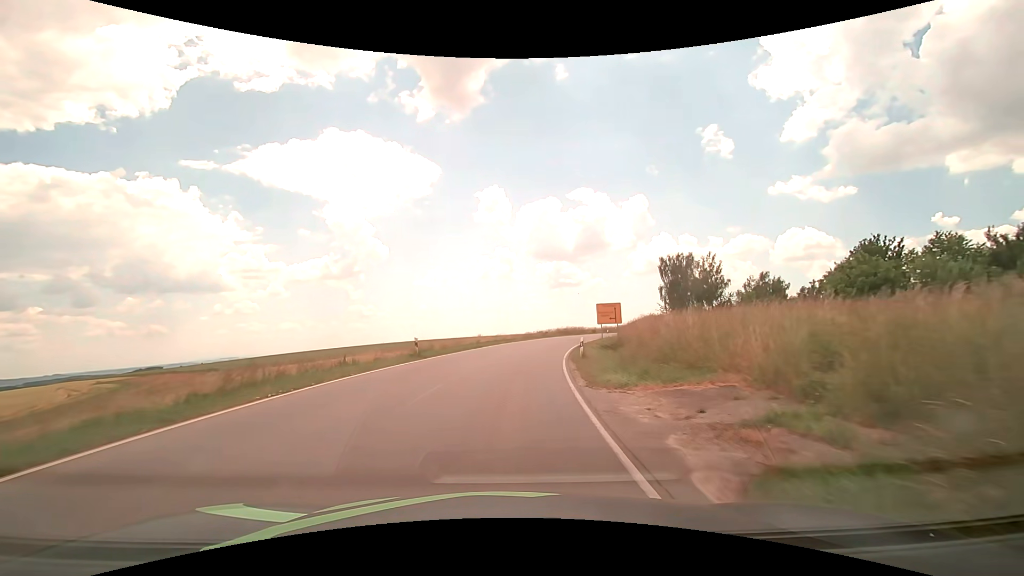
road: tertiary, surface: asphalt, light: Day
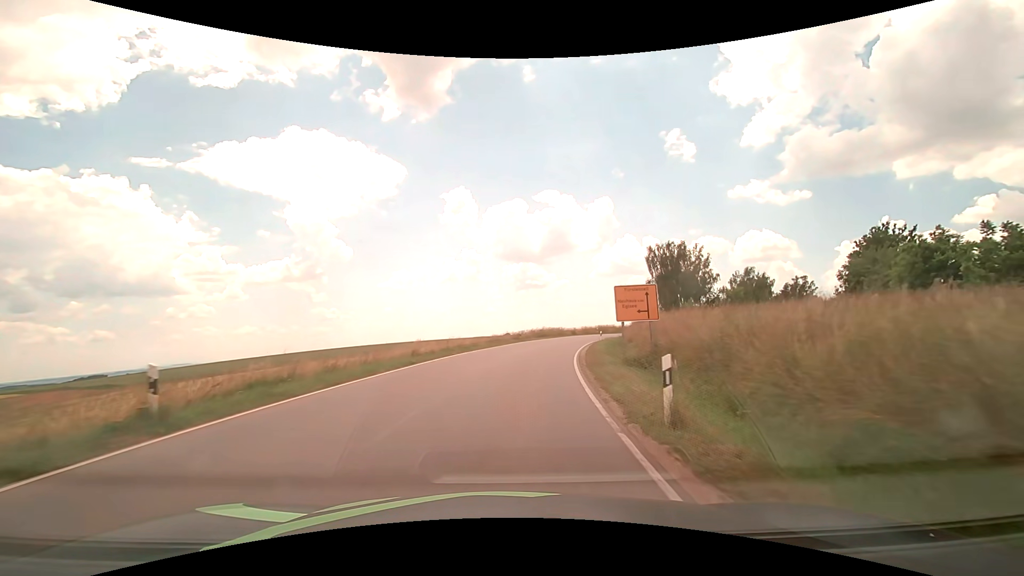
(+0.5, +15.9) m; +4°
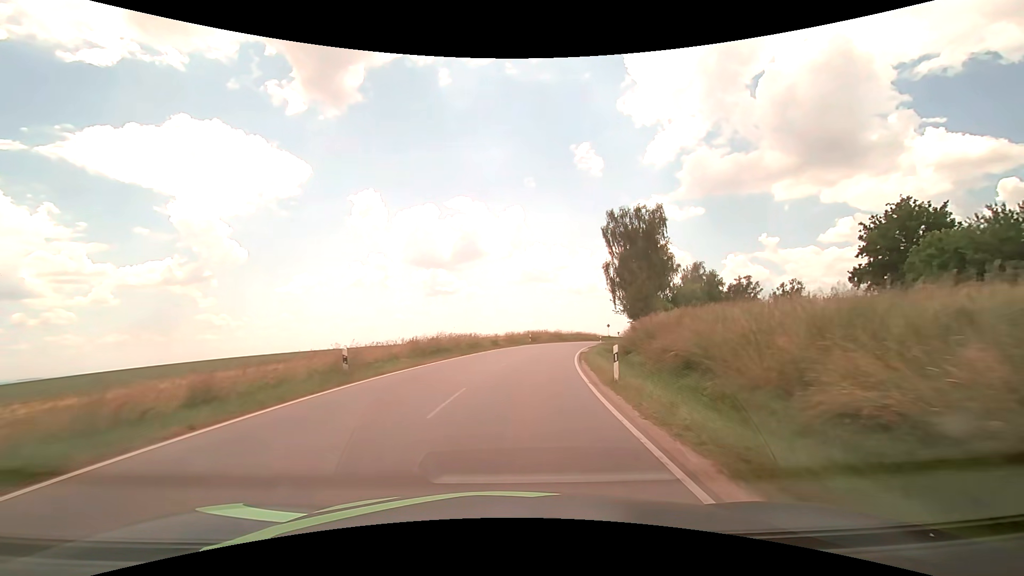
(+3.0, +33.5) m; +10°
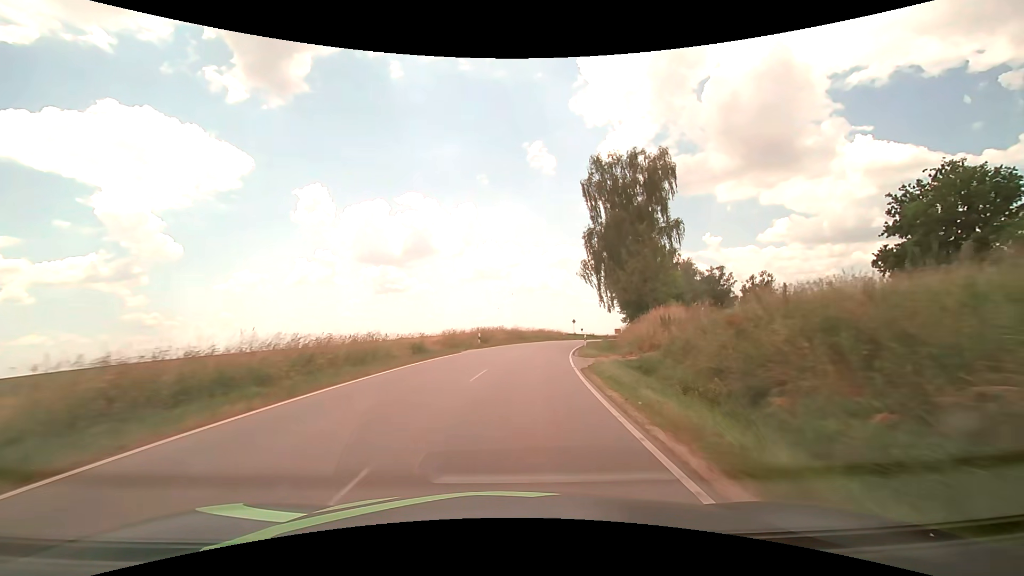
(+0.9, +18.6) m; +6°
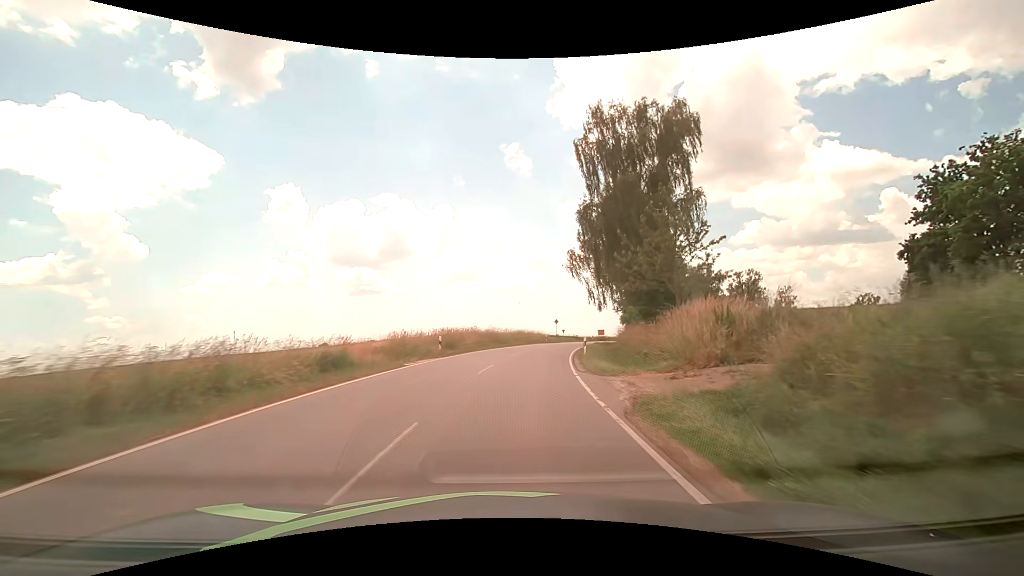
(+0.2, +9.7) m; +3°
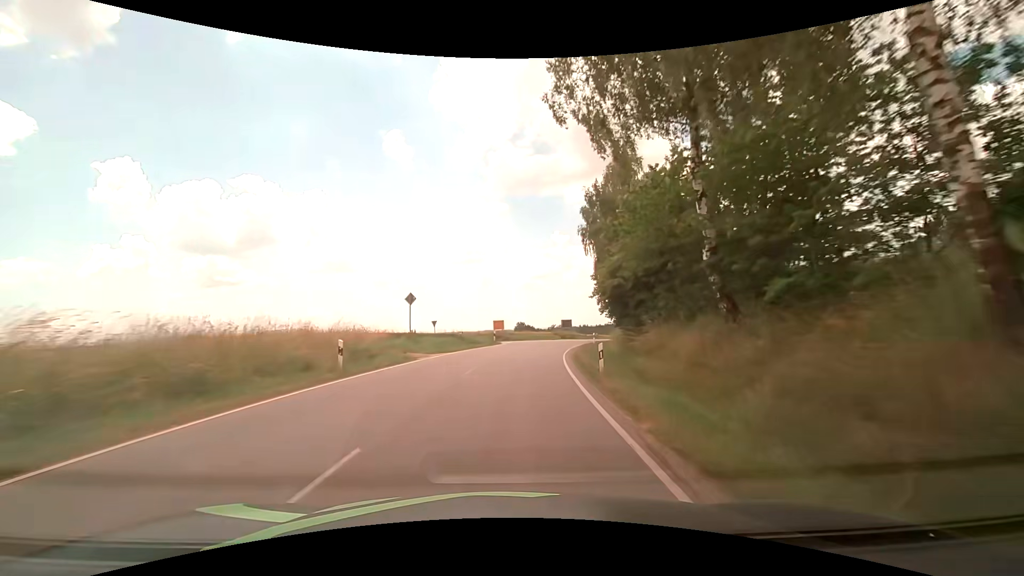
(+5.8, +48.3) m; +14°
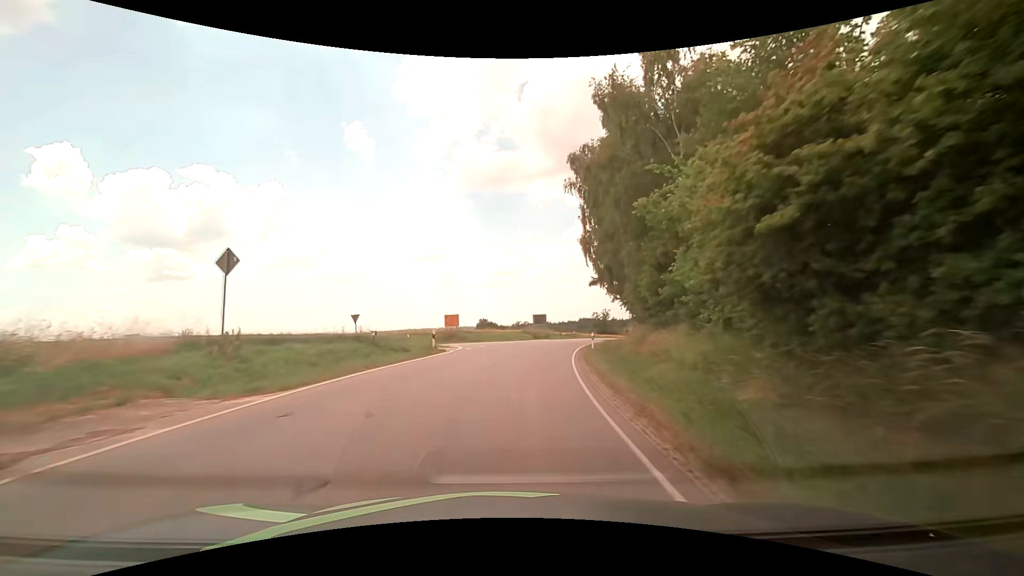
(+0.5, +16.8) m; +4°
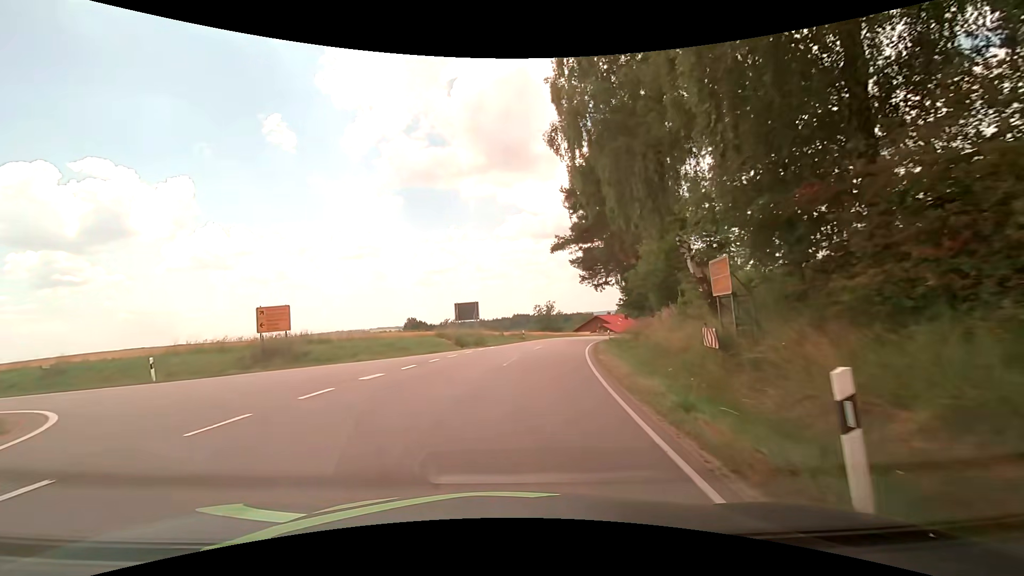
(+2.0, +26.3) m; +9°
(-1, +10) (-8, +17) (-17, +20) (-27, +23) (-36, +25) (-46, +29) (-55, +34) (-63, +39) (-72, +44) (-80, +49) m
